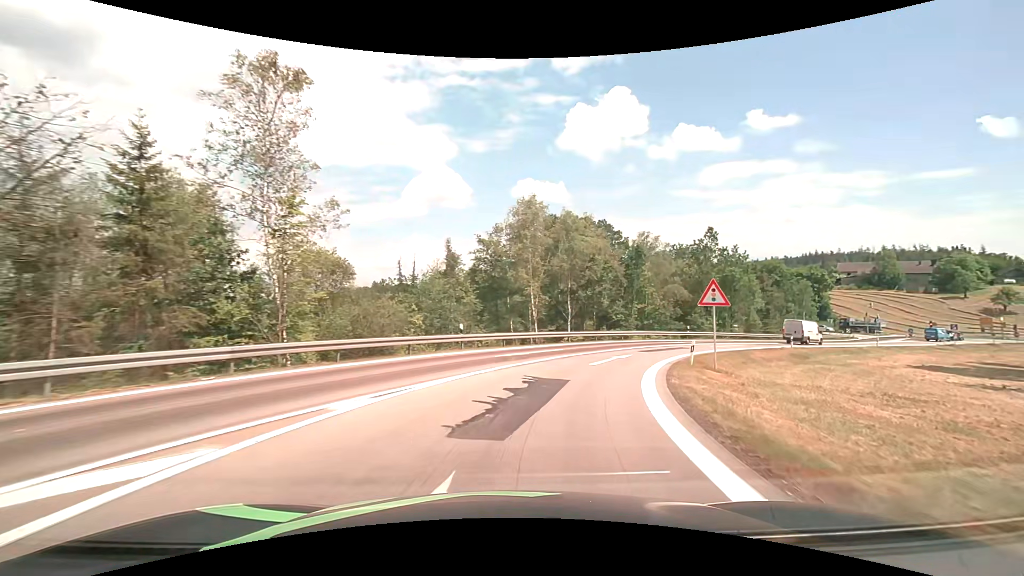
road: motorway_link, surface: asphalt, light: Day
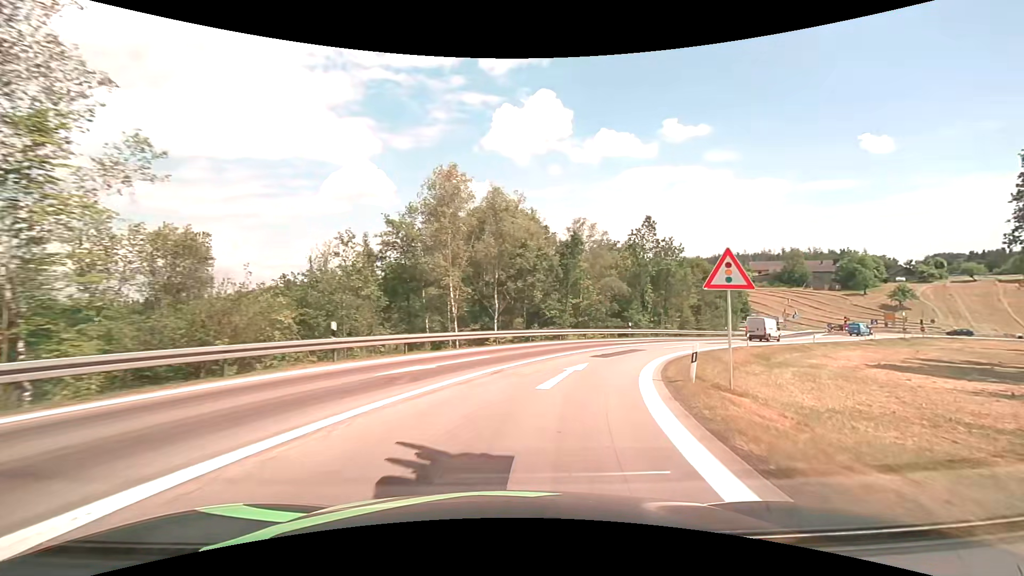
(+0.5, +7.9) m; +8°
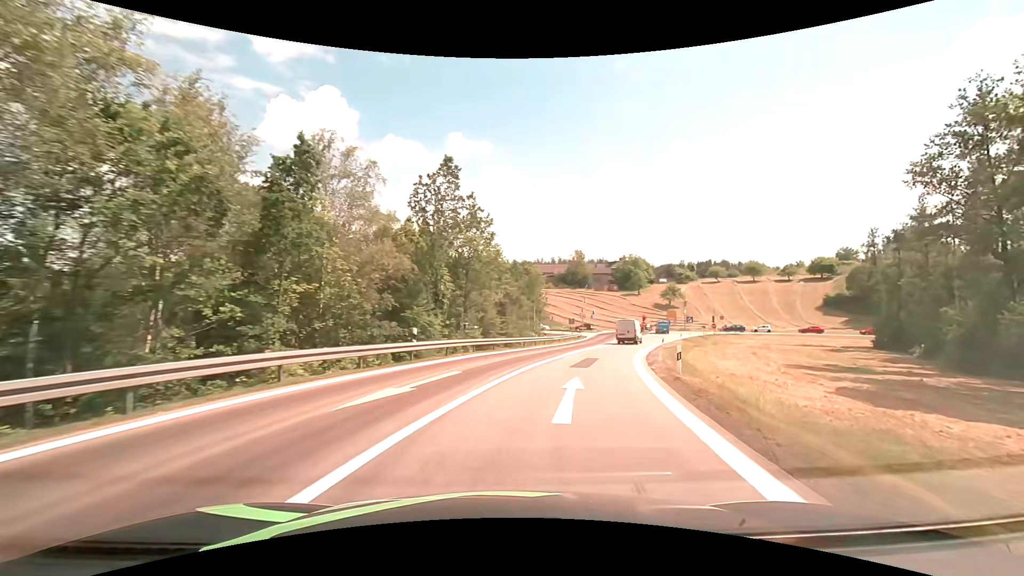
(+5.3, +23.8) m; +25°
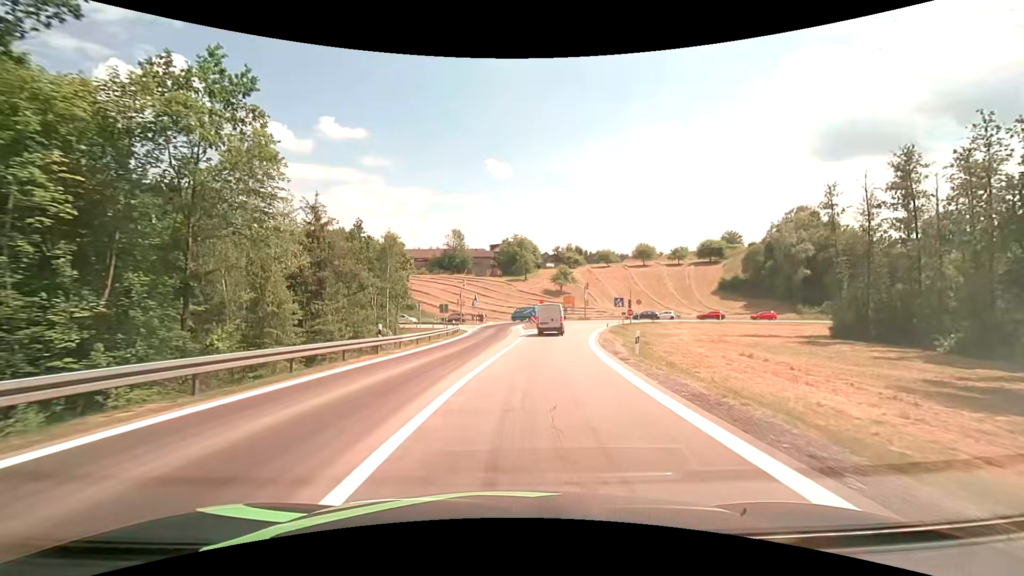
(+3.7, +24.4) m; +14°
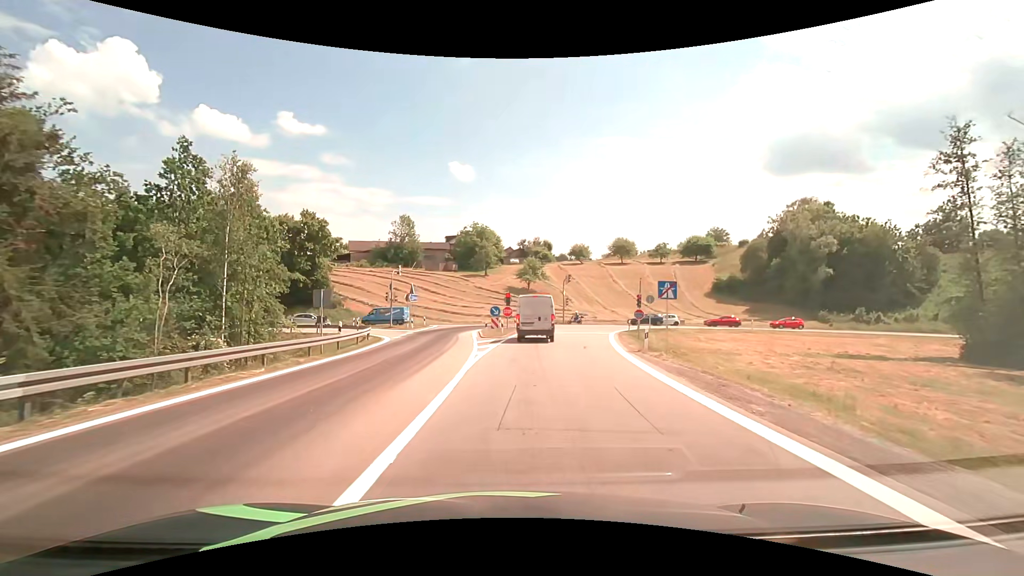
(+0.9, +21.7) m; +4°
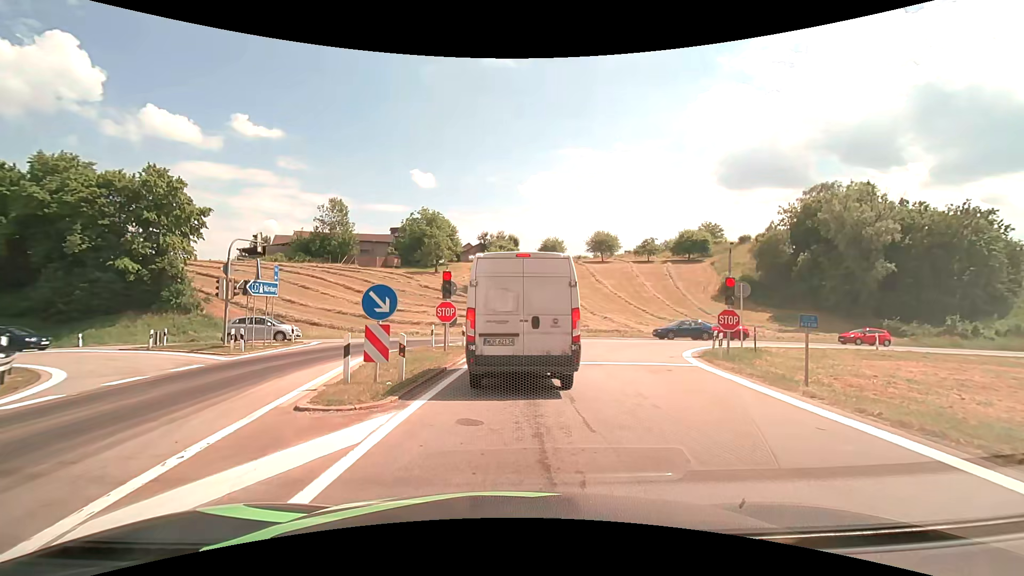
(+1.0, +23.2) m; +5°
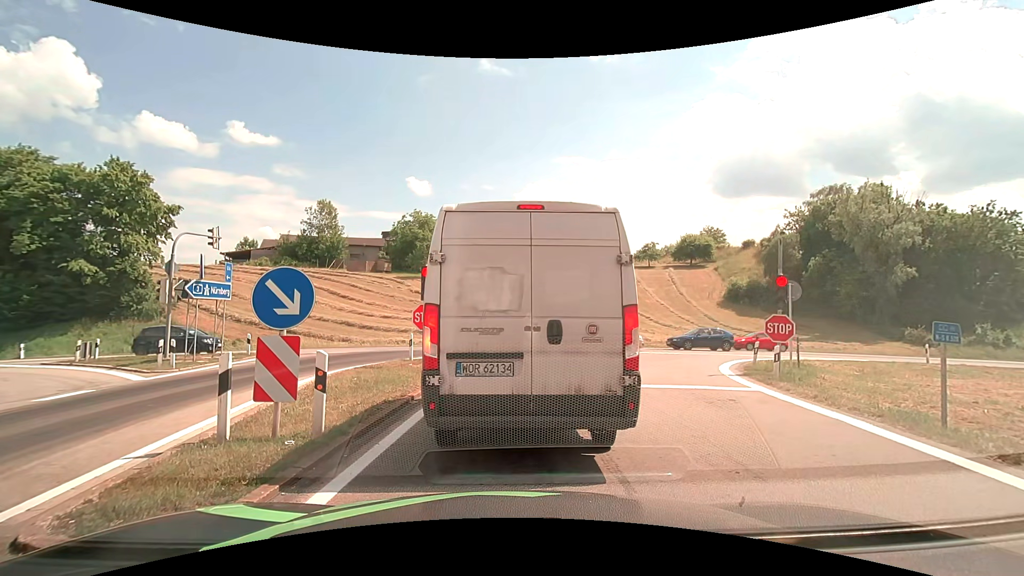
(0.0, +3.7) m; +1°
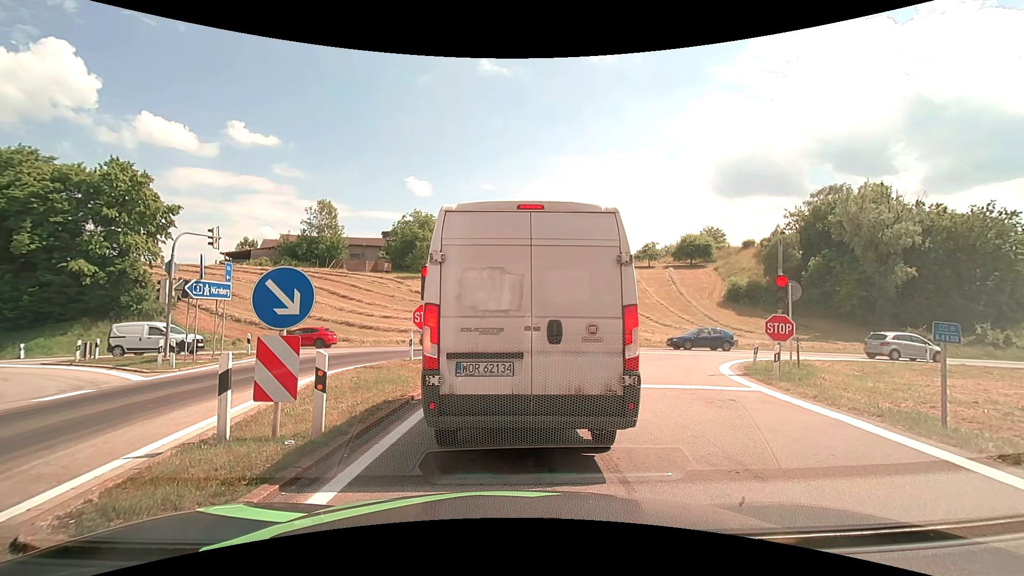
(0.0, 0.0) m; 0°
(0, +10) (0, +20) (-4, +29) (-13, +34) (-22, +36) (-32, +36) (-42, +36) (-52, +36) (-62, +36) (-72, +36) m
